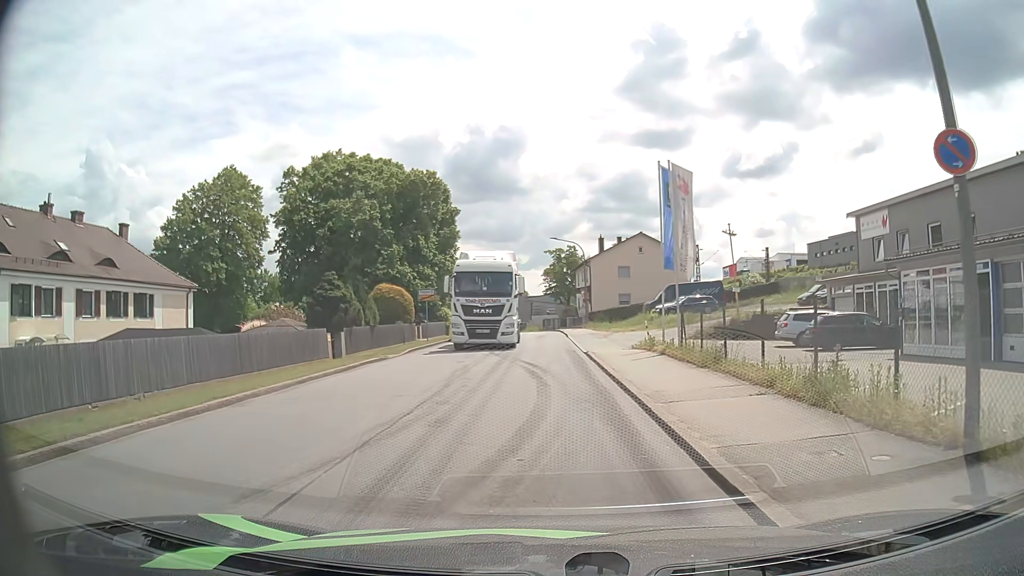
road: unclassified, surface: asphalt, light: Day
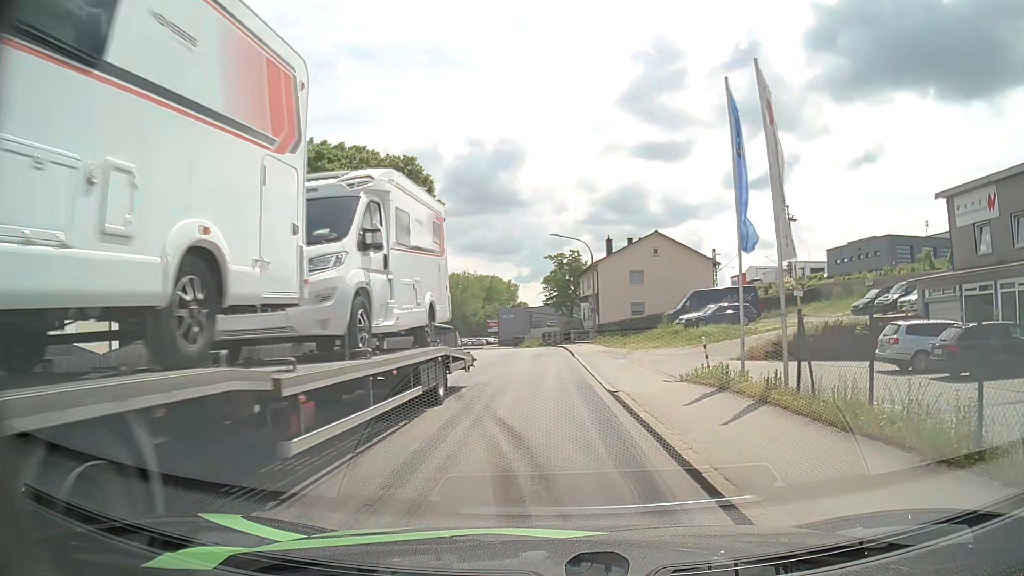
(0.0, +9.3) m; 0°
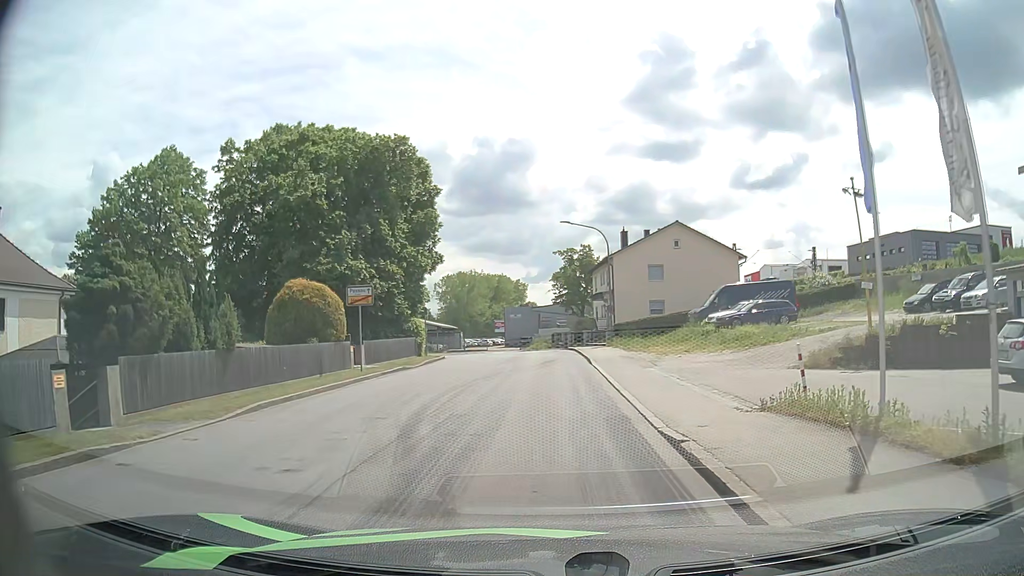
(-0.1, +5.9) m; -2°
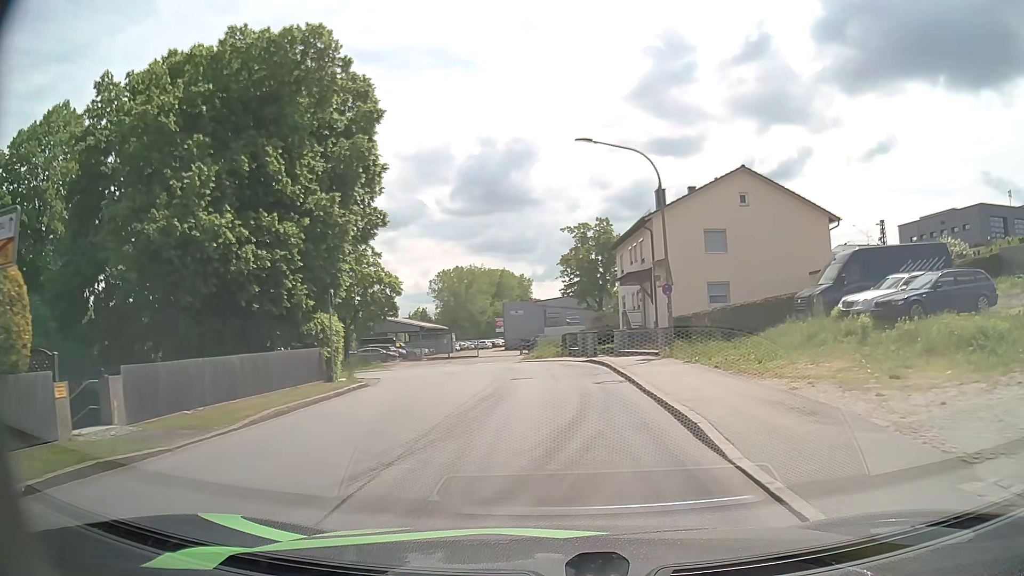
(0.0, +17.7) m; 0°
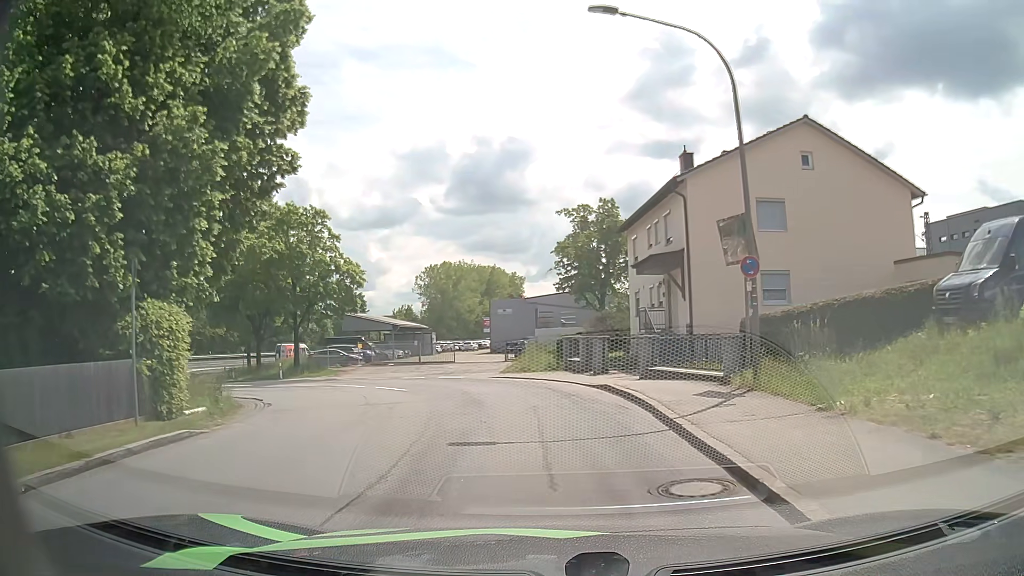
(+0.1, +9.9) m; +1°
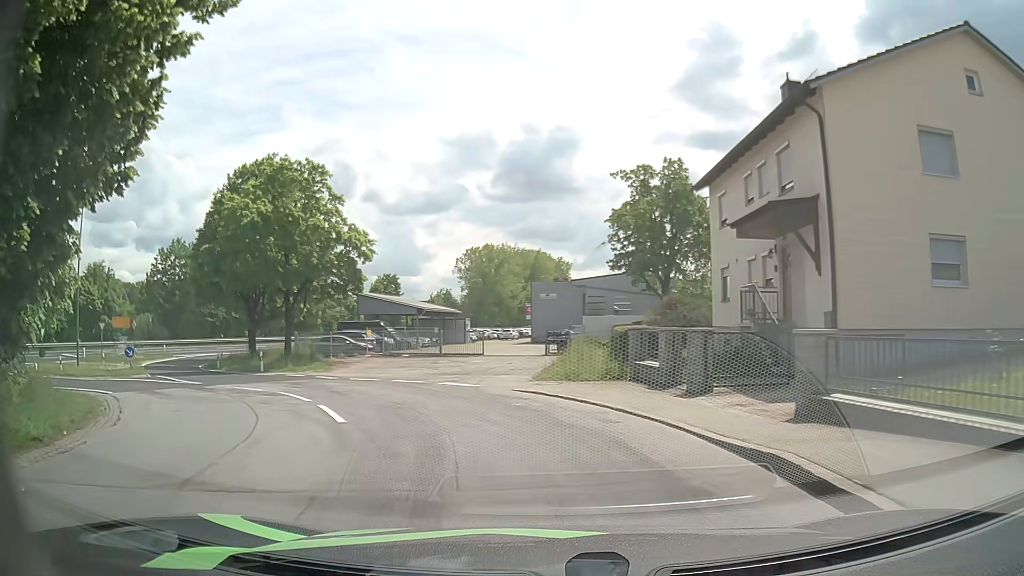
(-0.2, +9.2) m; -3°
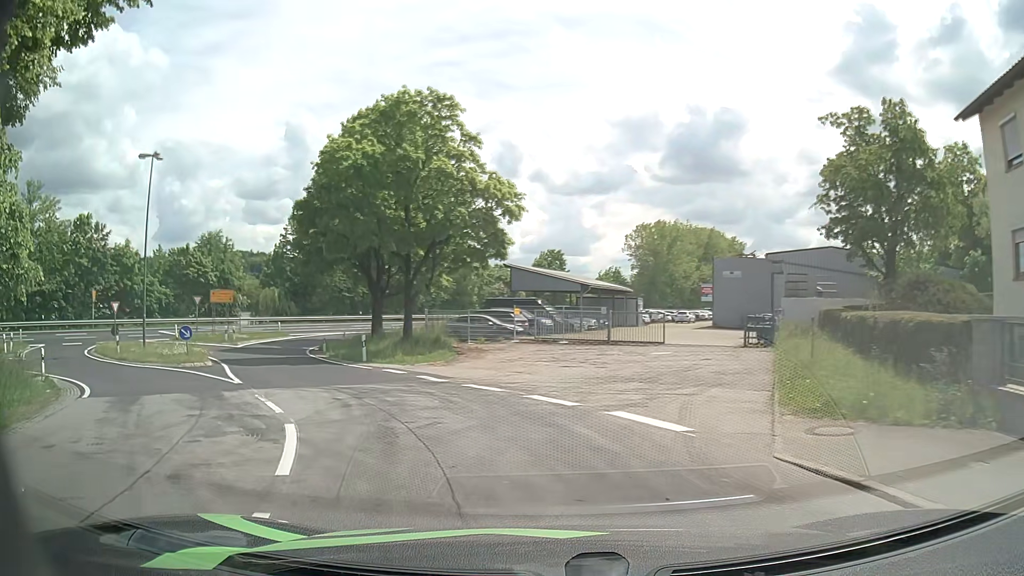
(-1.0, +9.0) m; -14°
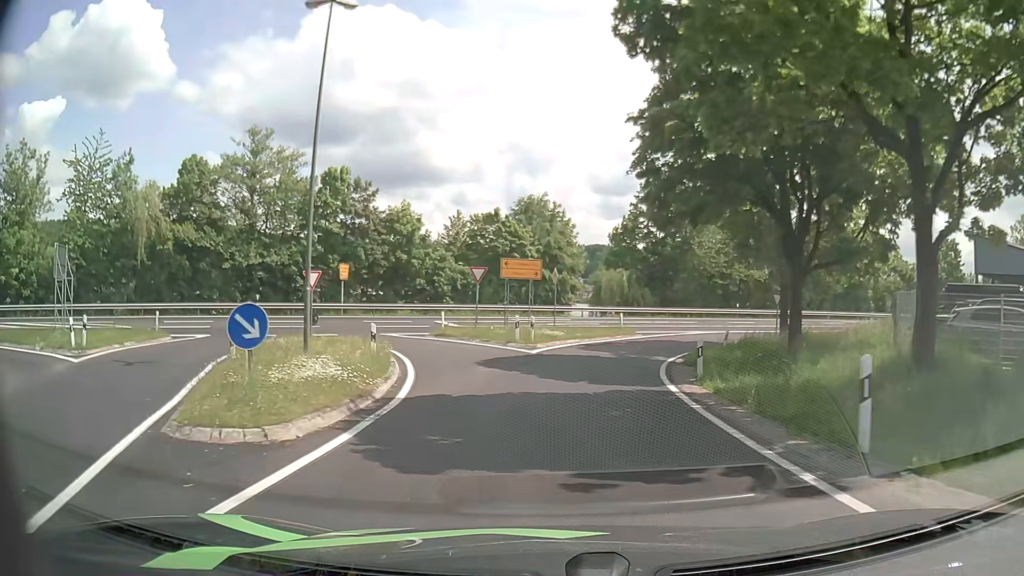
(-6.0, +18.3) m; -32°
(0, +10) (+1, +20) (+5, +29) (+11, +37) (+18, +44) (+27, +49) (+36, +53) (+45, +58) (+54, +62) (+63, +66) m
